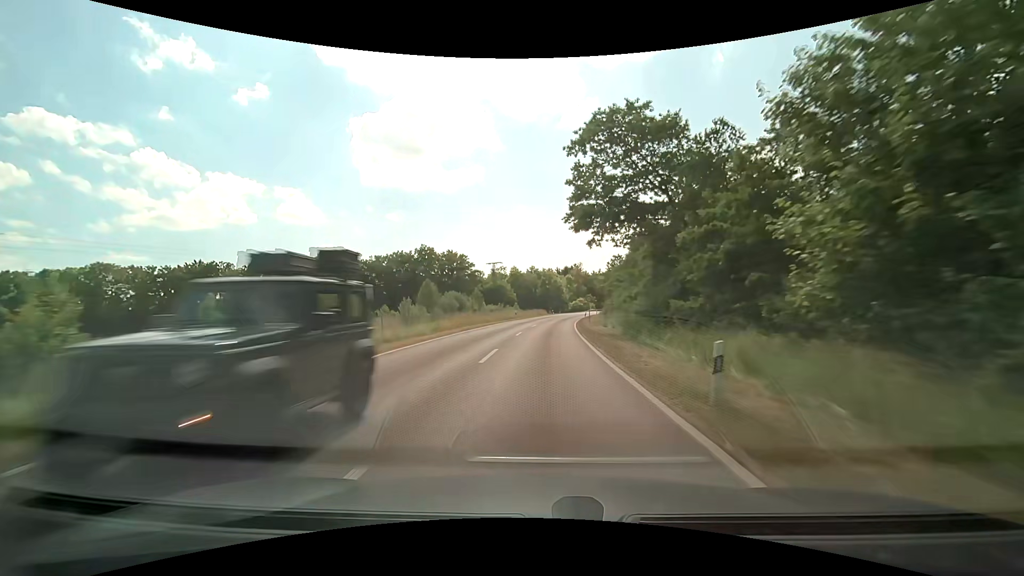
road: tertiary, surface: asphalt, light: Day
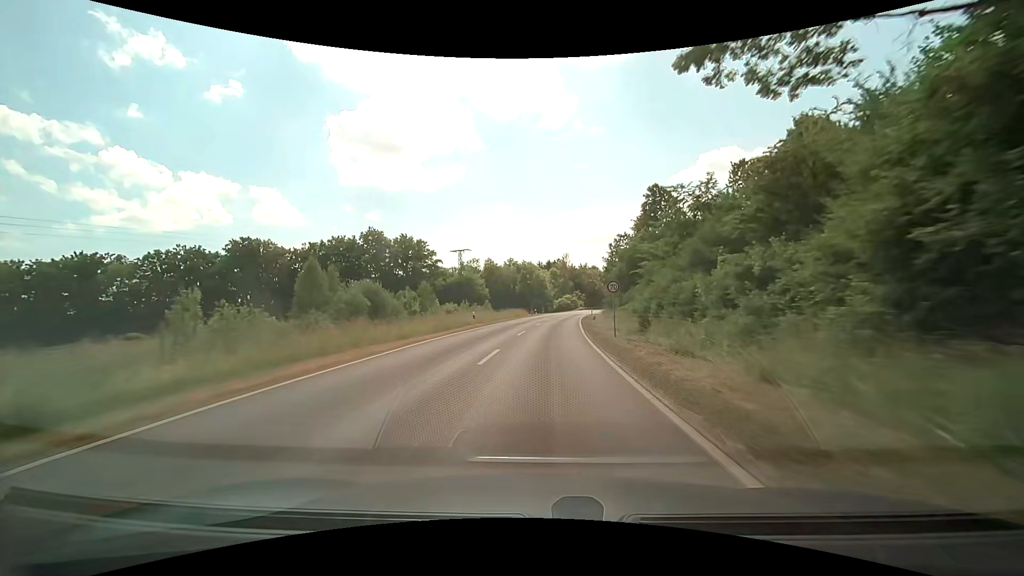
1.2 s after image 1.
(+0.4, +24.4) m; +2°
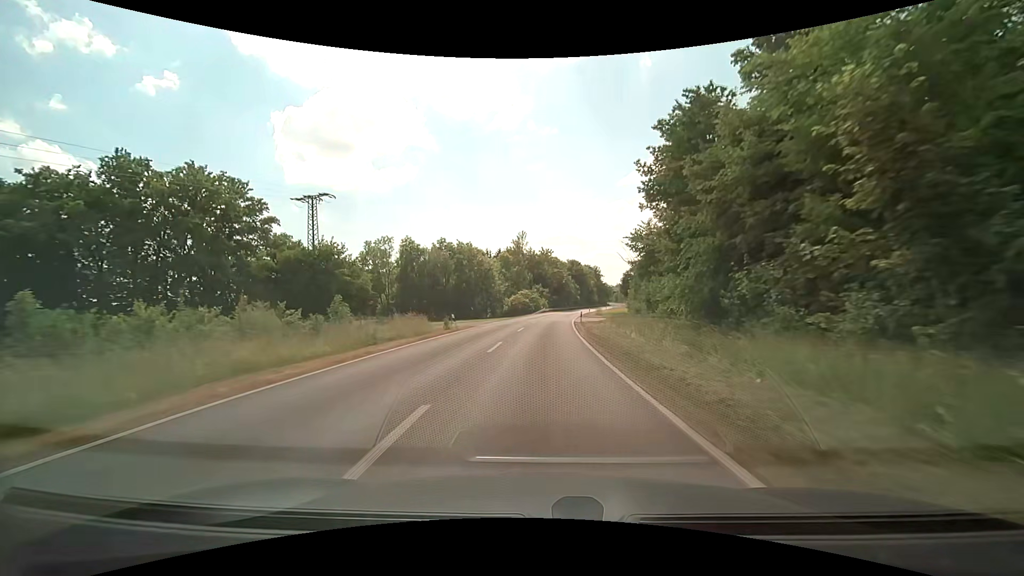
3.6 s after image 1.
(+2.0, +44.7) m; +5°
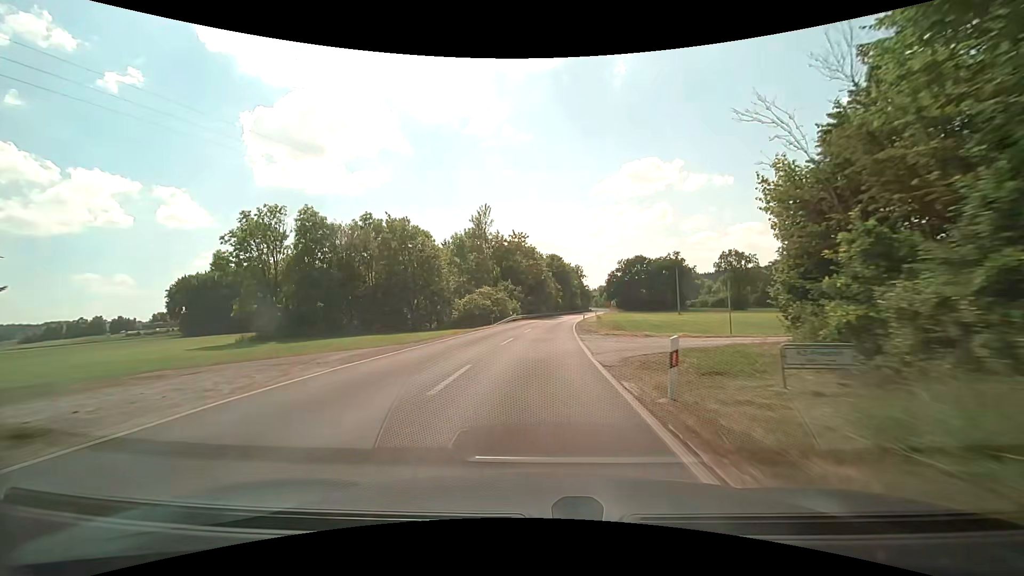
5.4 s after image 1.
(+1.0, +30.6) m; +3°
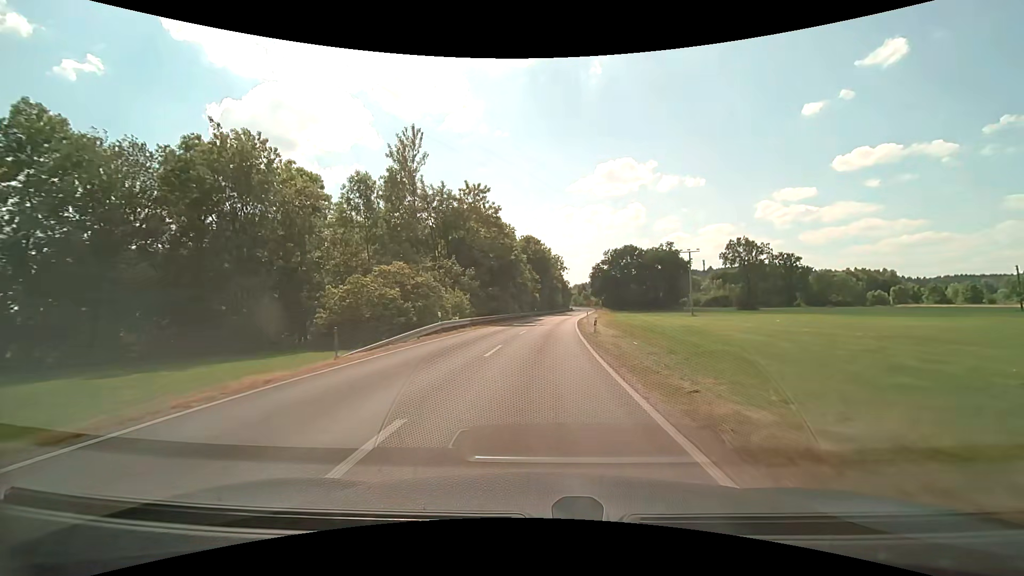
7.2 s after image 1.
(+0.8, +30.2) m; +3°
(0, +10) (0, +20) (+1, +30) (+1, +40) (+2, +50) (+3, +60) (+4, +70) (+5, +80) (+7, +90) (+8, +100) m
